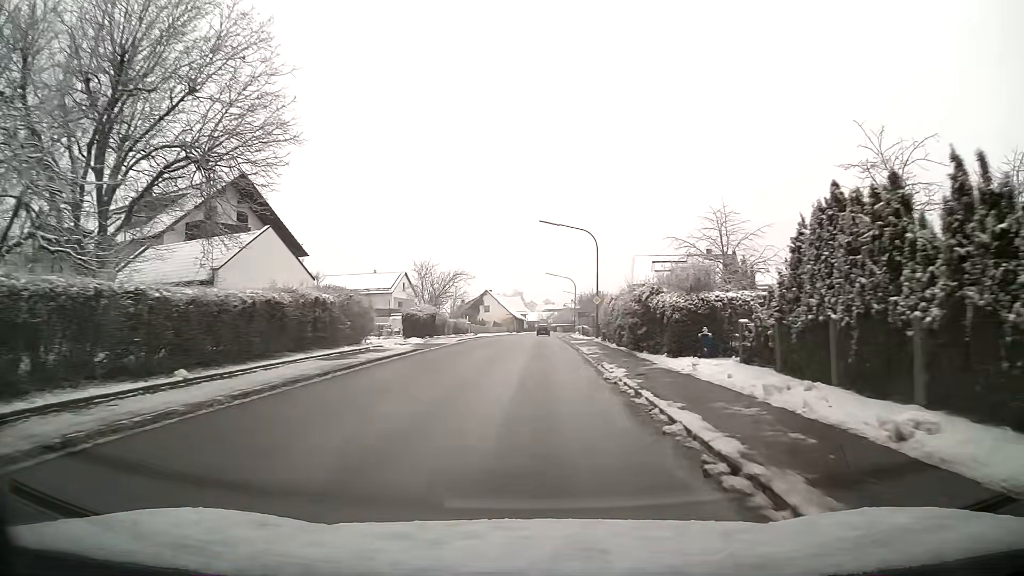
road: tertiary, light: Day
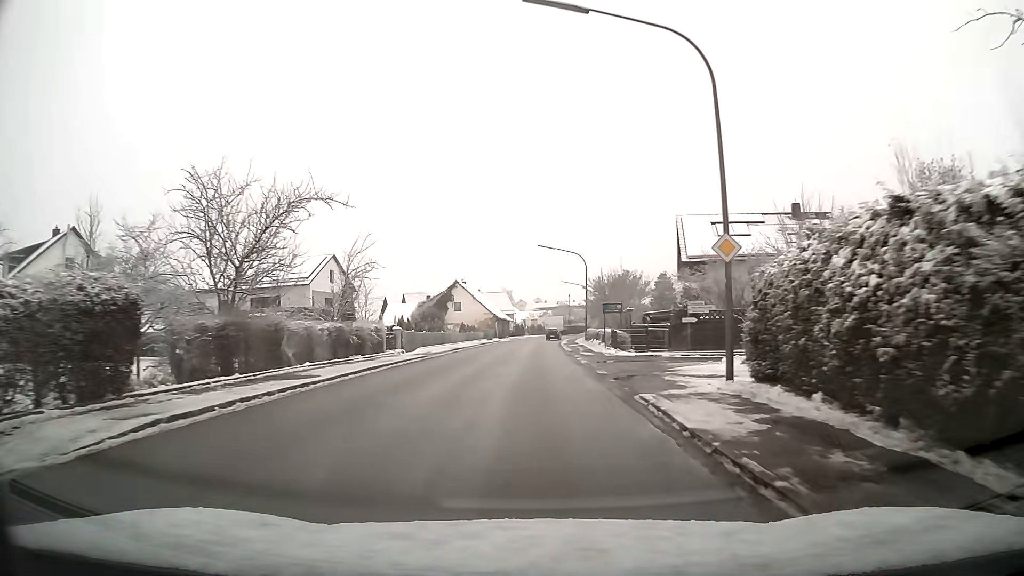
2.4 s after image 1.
(+0.2, +30.7) m; +1°
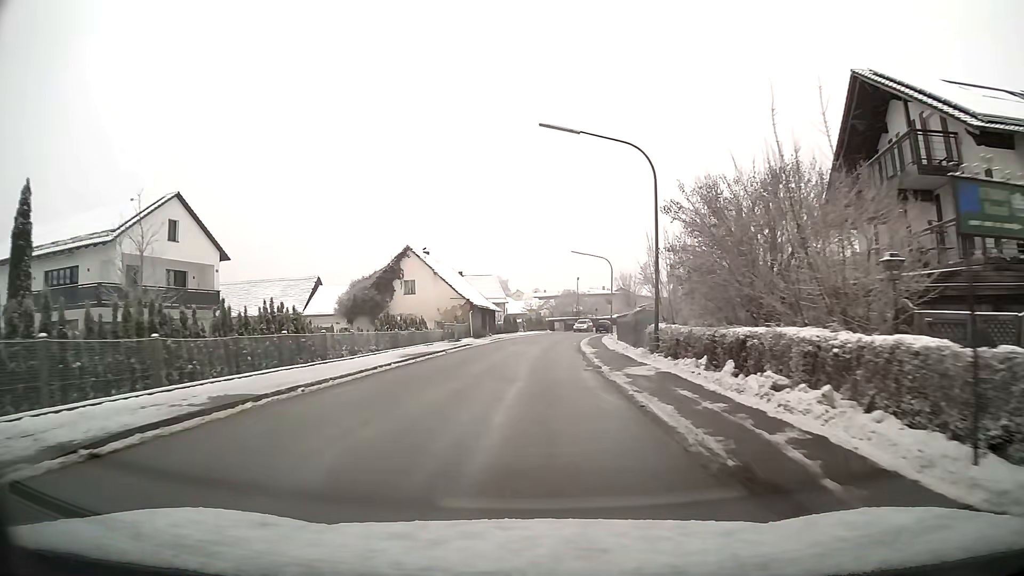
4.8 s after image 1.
(+0.1, +30.5) m; 0°
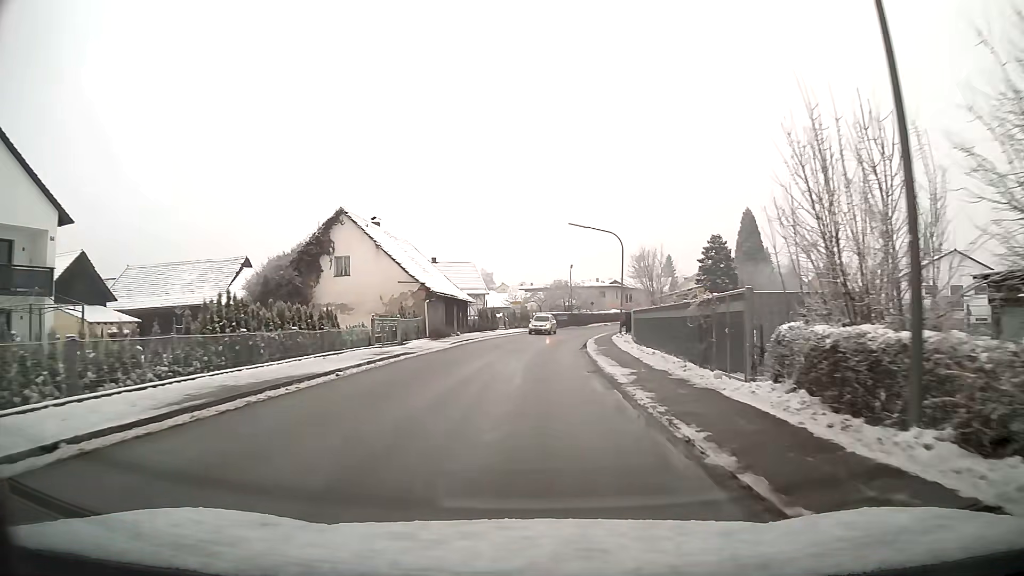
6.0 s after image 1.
(+0.2, +15.4) m; +1°
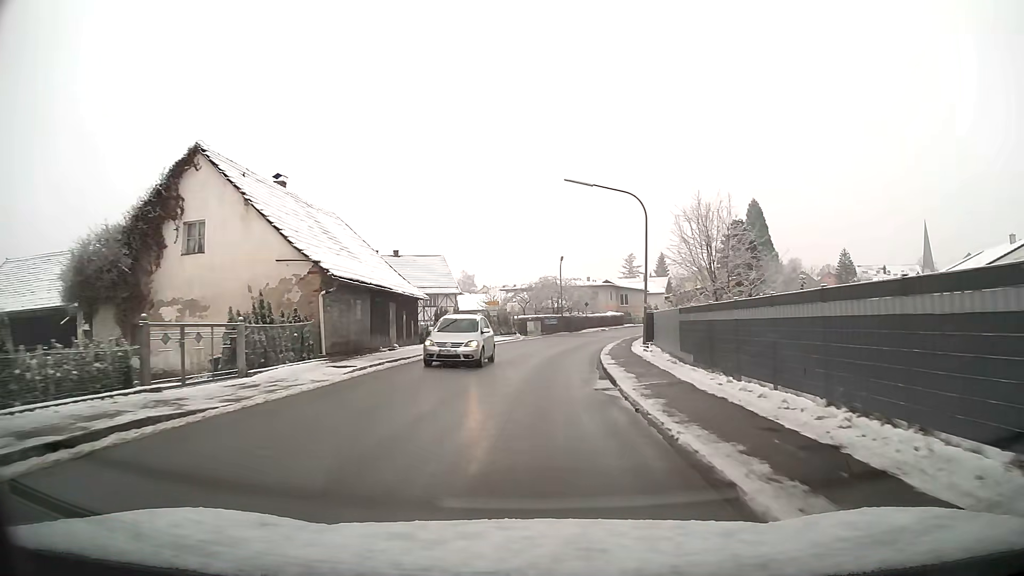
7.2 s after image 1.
(+0.2, +15.5) m; +2°
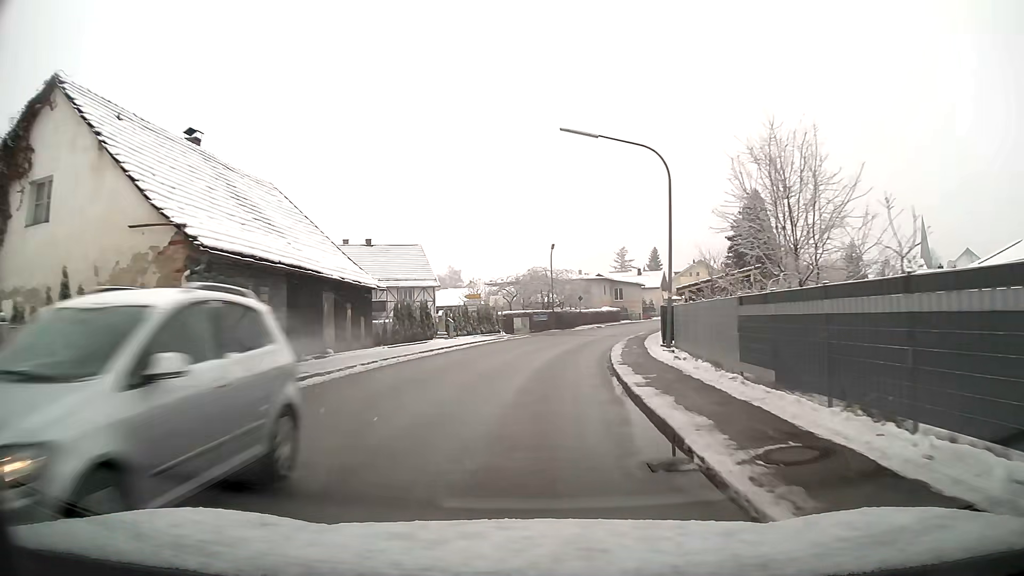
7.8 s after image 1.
(+0.1, +7.8) m; +1°
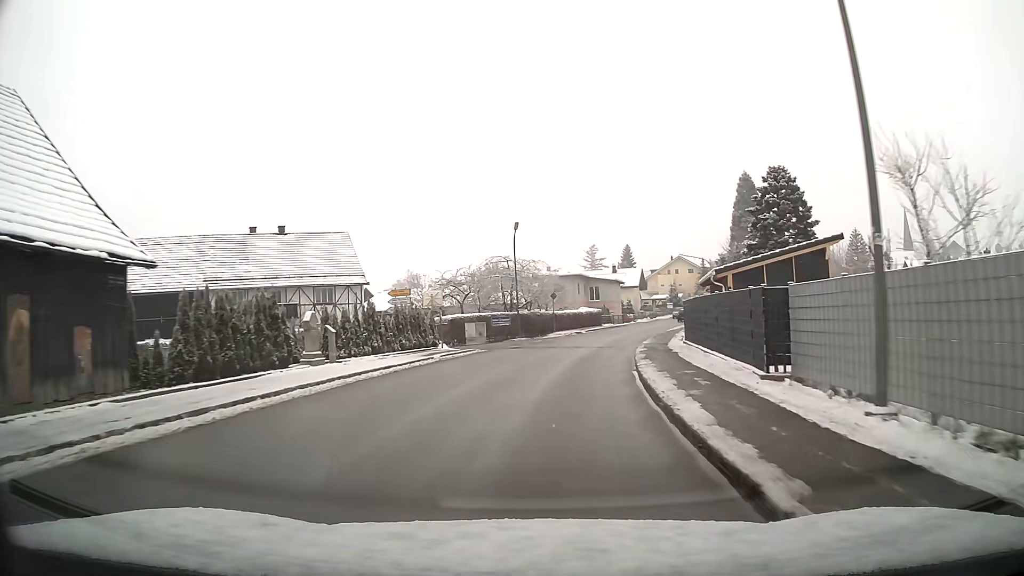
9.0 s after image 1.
(+0.4, +15.7) m; +3°
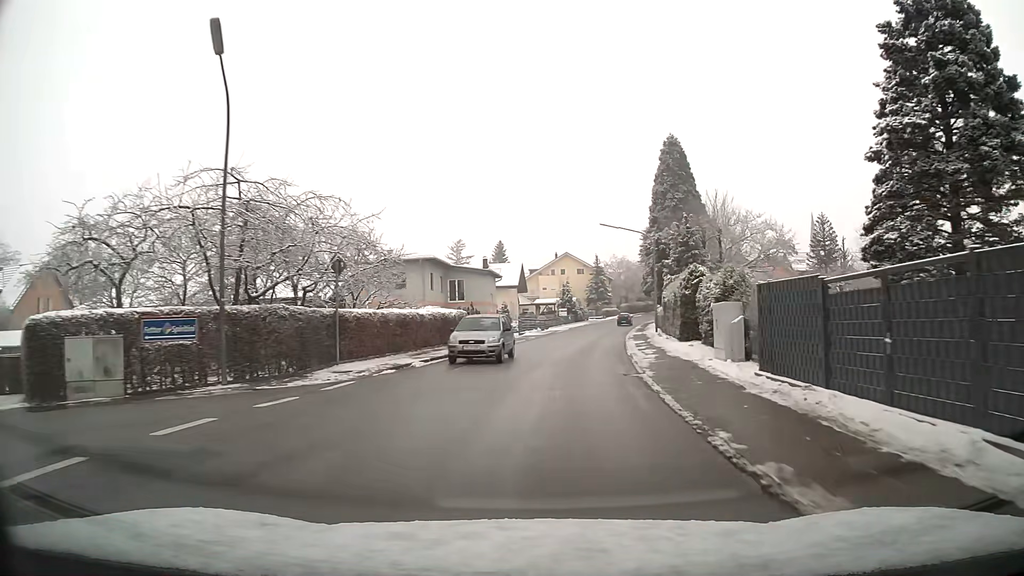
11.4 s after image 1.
(+3.0, +31.6) m; +11°
